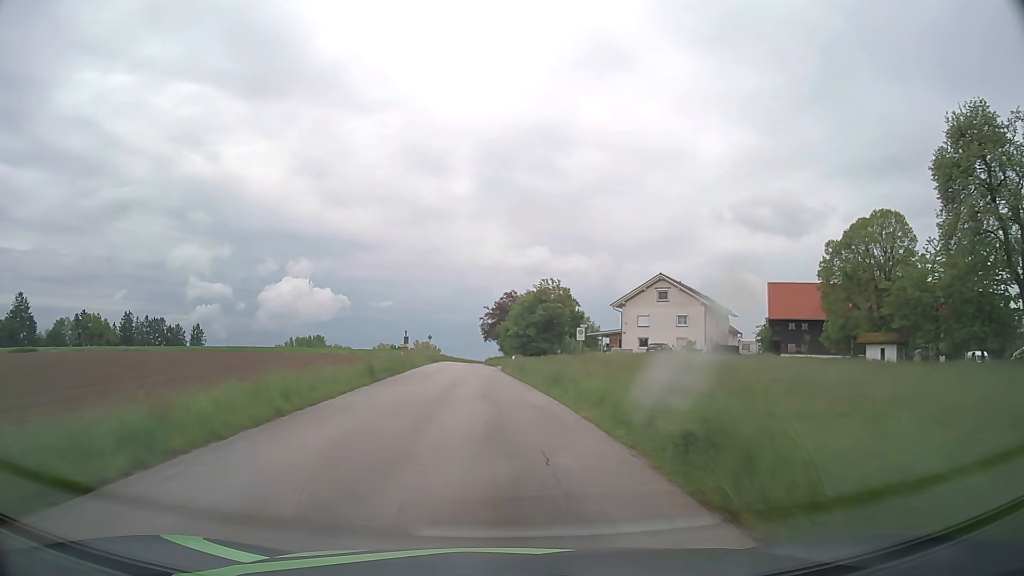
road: tertiary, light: Day
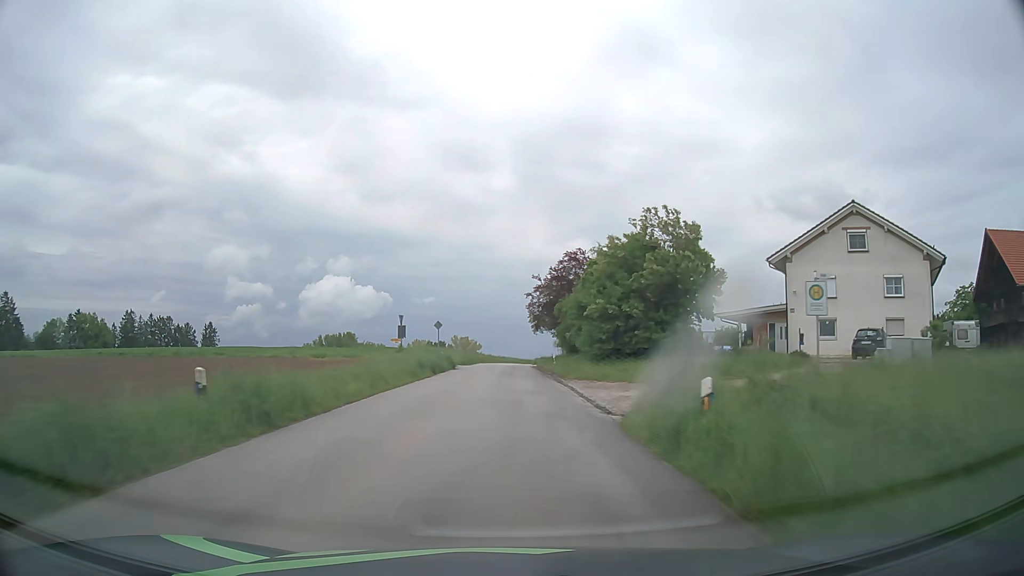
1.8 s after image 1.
(-1.6, +33.1) m; -4°
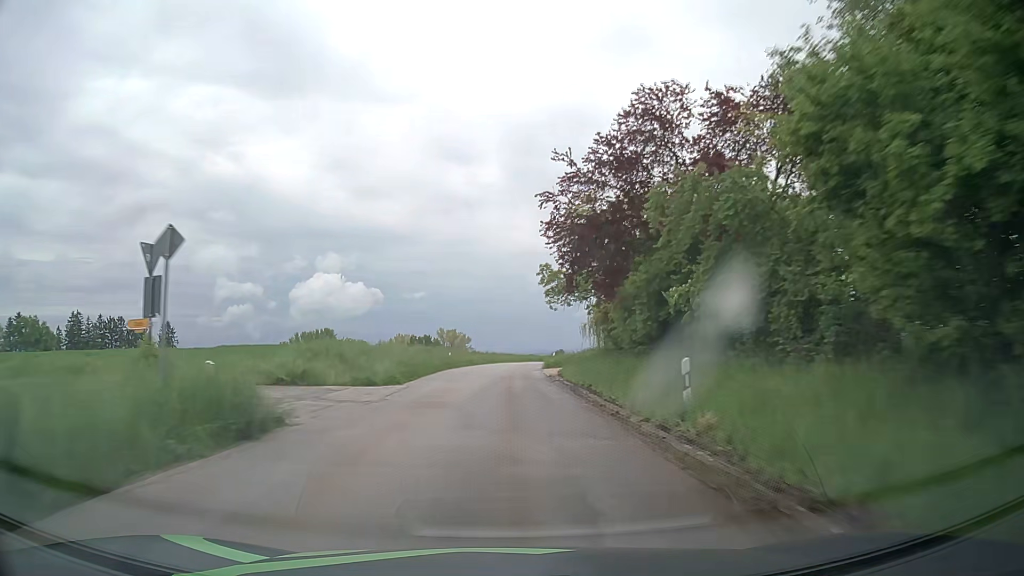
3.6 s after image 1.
(+0.3, +33.4) m; +1°
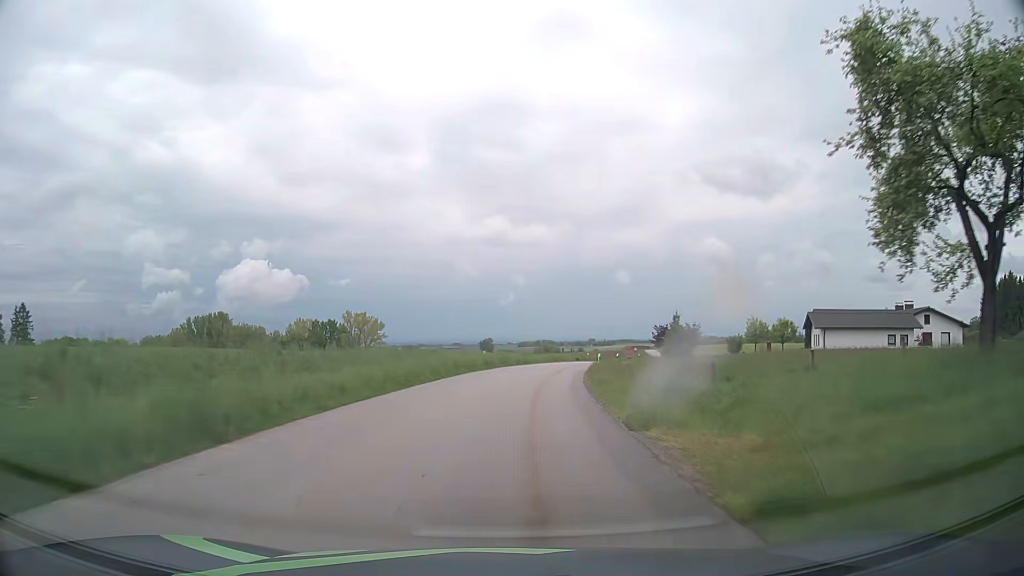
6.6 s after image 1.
(+1.2, +56.1) m; +6°
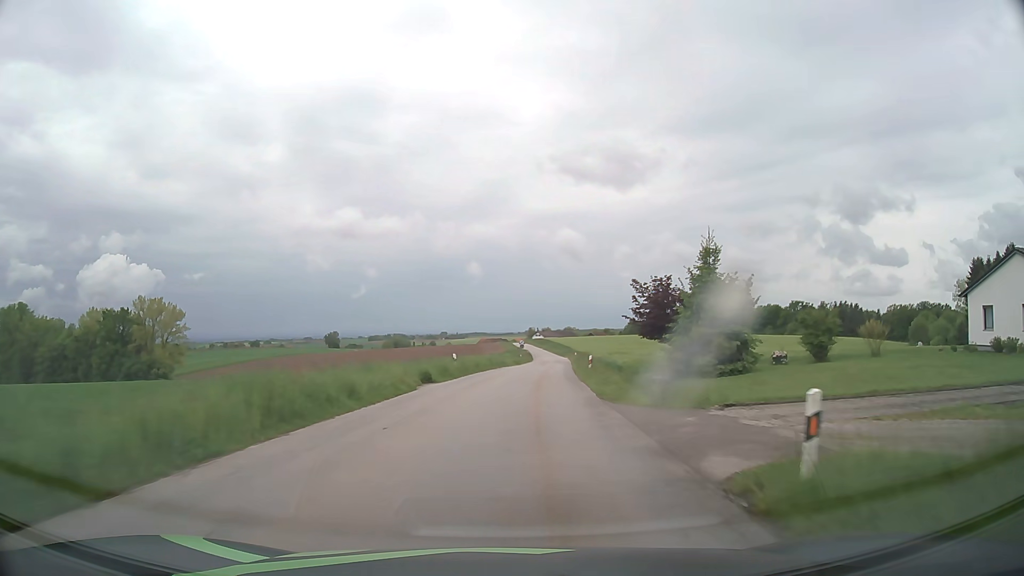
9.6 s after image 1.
(+5.8, +55.9) m; +12°
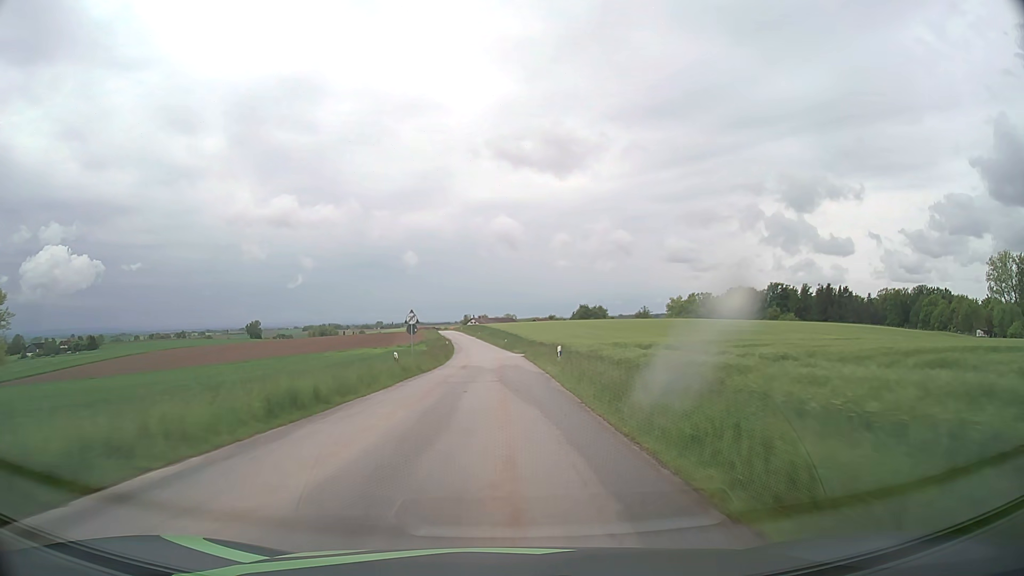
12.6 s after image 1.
(+4.1, +56.2) m; +6°
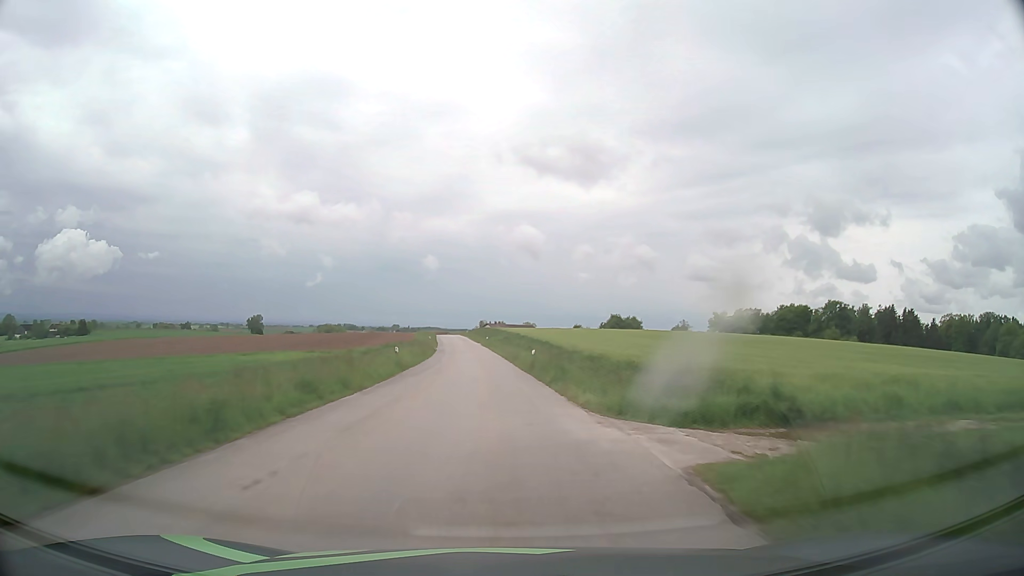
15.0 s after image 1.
(-0.6, +44.8) m; -2°
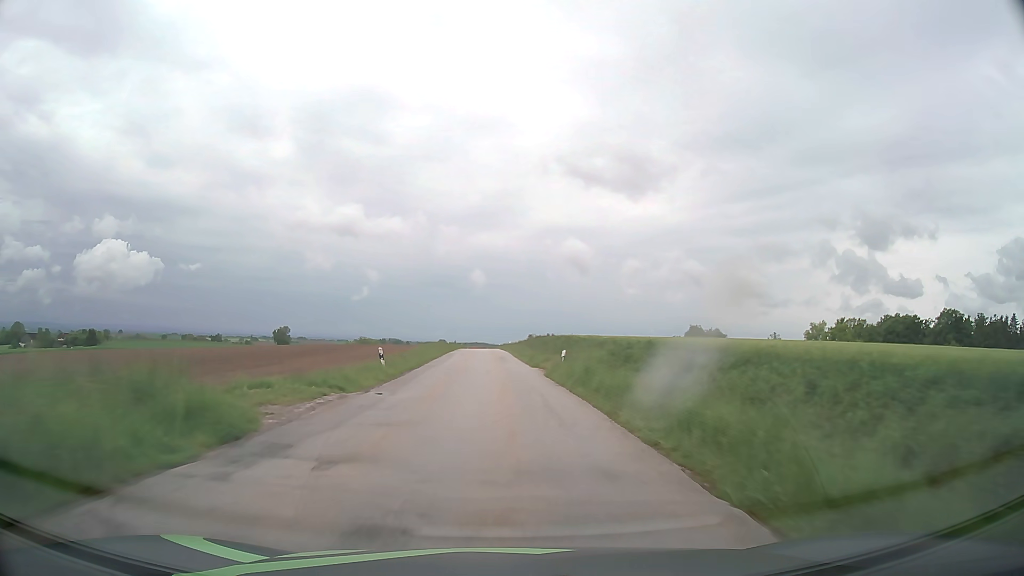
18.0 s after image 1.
(-2.4, +57.0) m; -4°
(0, +10) (0, +20) (0, +30) (-1, +40) (-1, +50) (-1, +60) (-2, +70) (-2, +80) (-2, +90) (-3, +100) m
